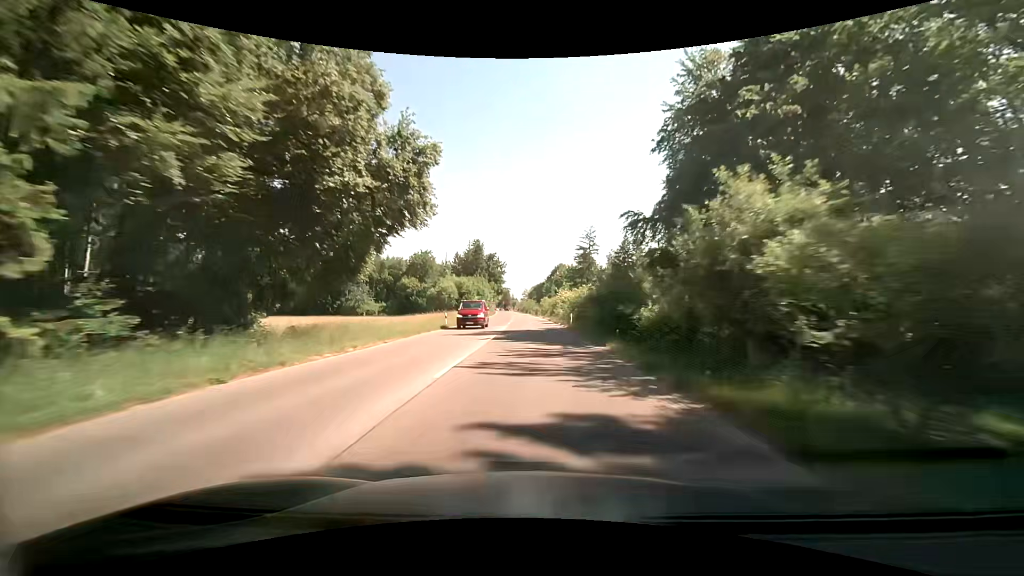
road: tertiary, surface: asphalt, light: Day
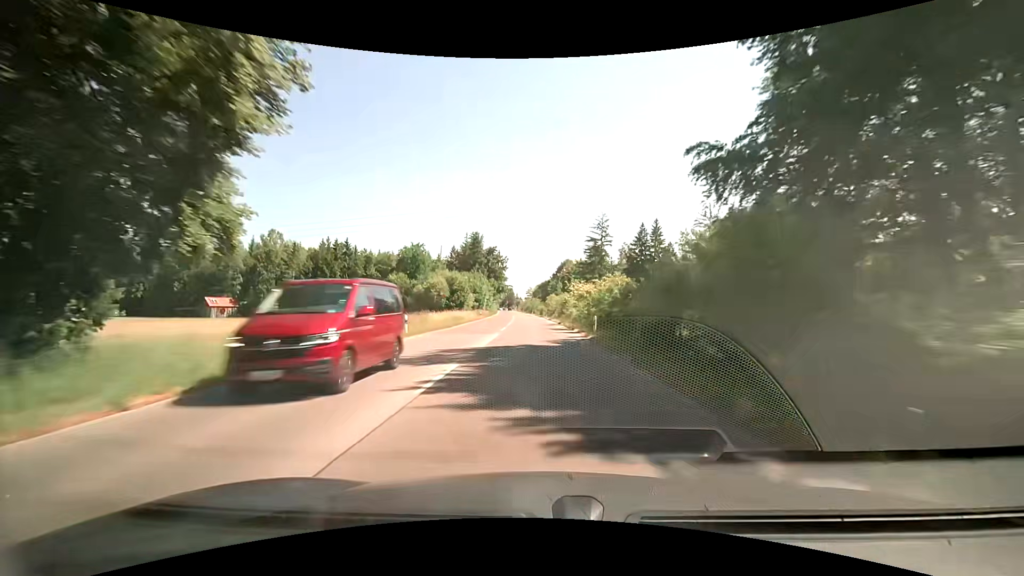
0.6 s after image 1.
(-0.1, +13.3) m; -1°
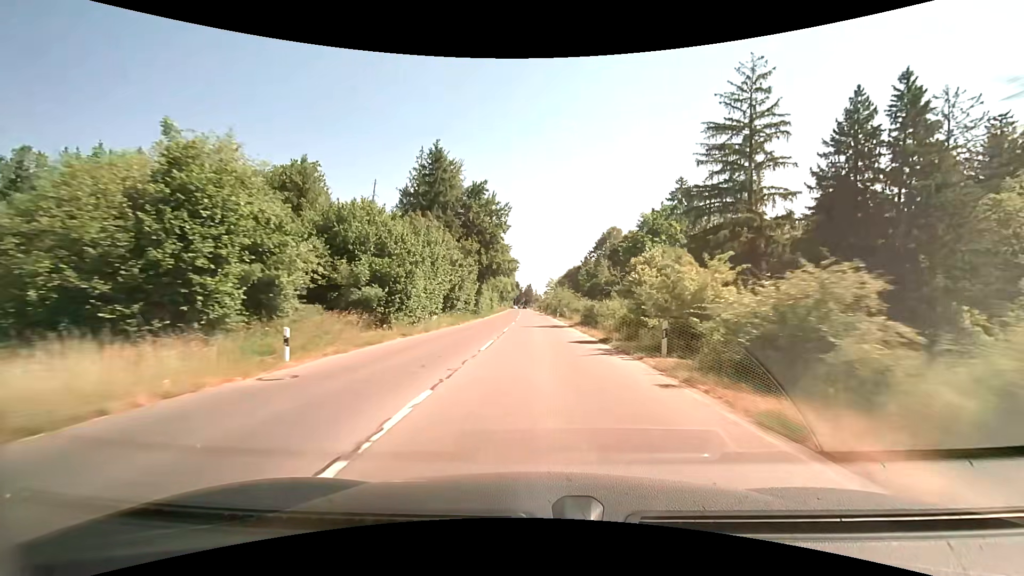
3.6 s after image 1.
(-1.1, +62.2) m; -2°
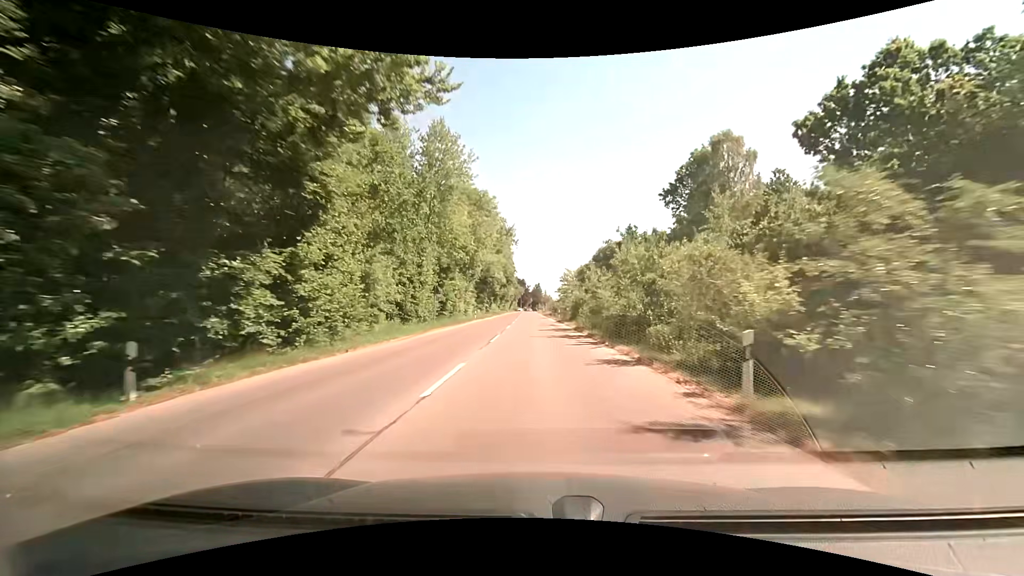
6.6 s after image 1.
(-0.5, +54.8) m; -2°
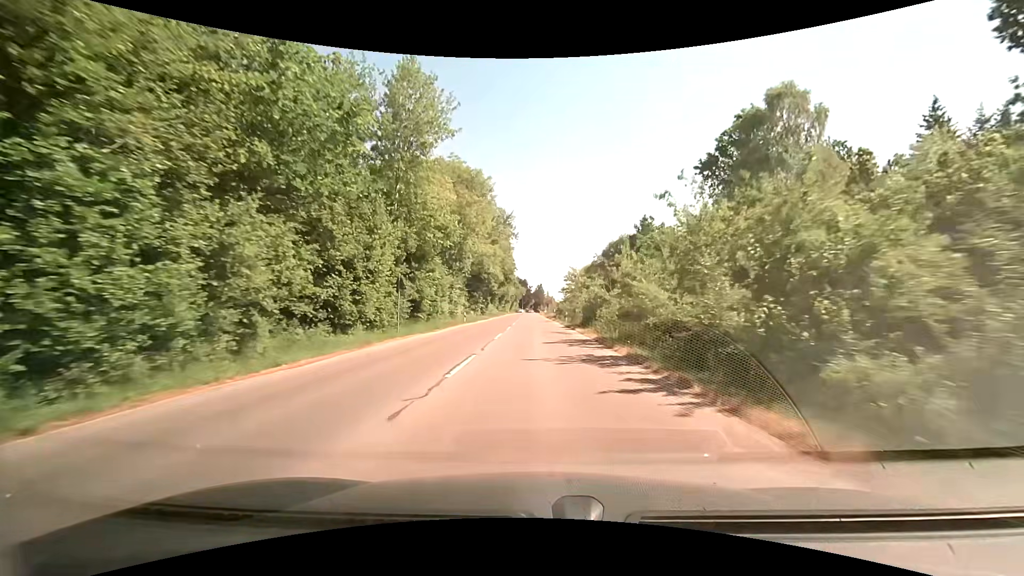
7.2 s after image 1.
(+0.1, +10.0) m; +1°
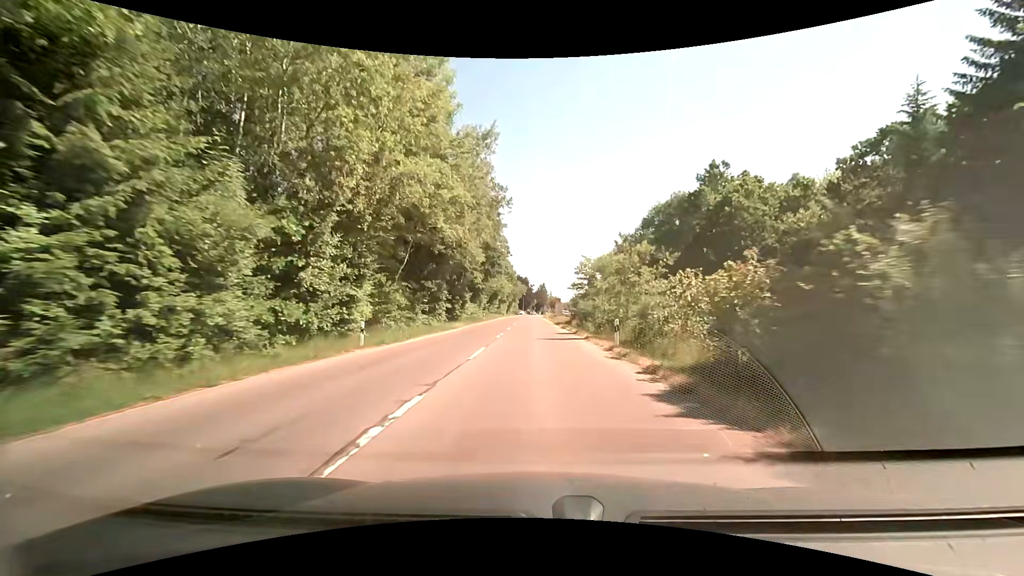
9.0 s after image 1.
(-0.4, +28.6) m; -1°
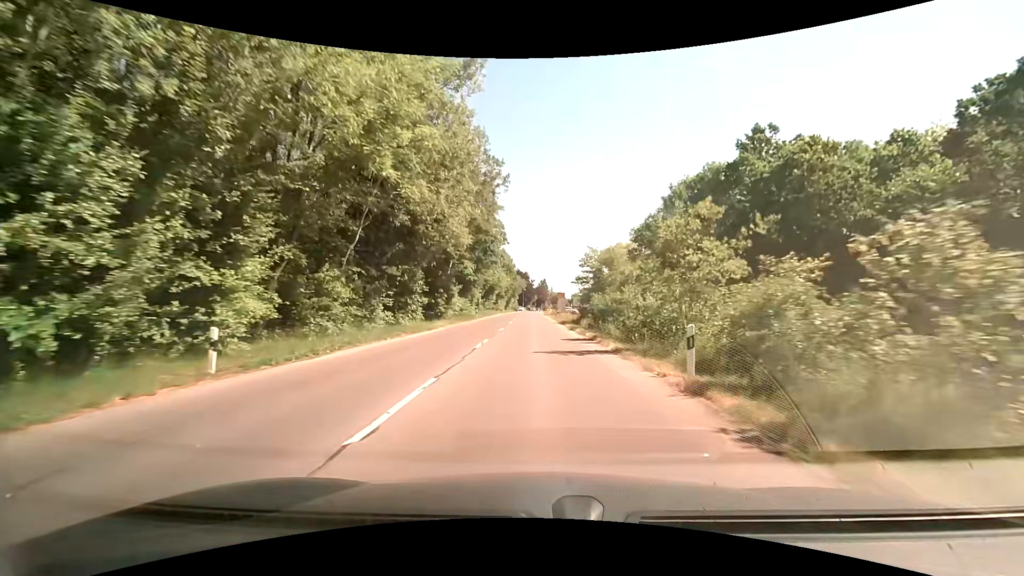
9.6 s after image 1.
(0.0, +8.9) m; 0°
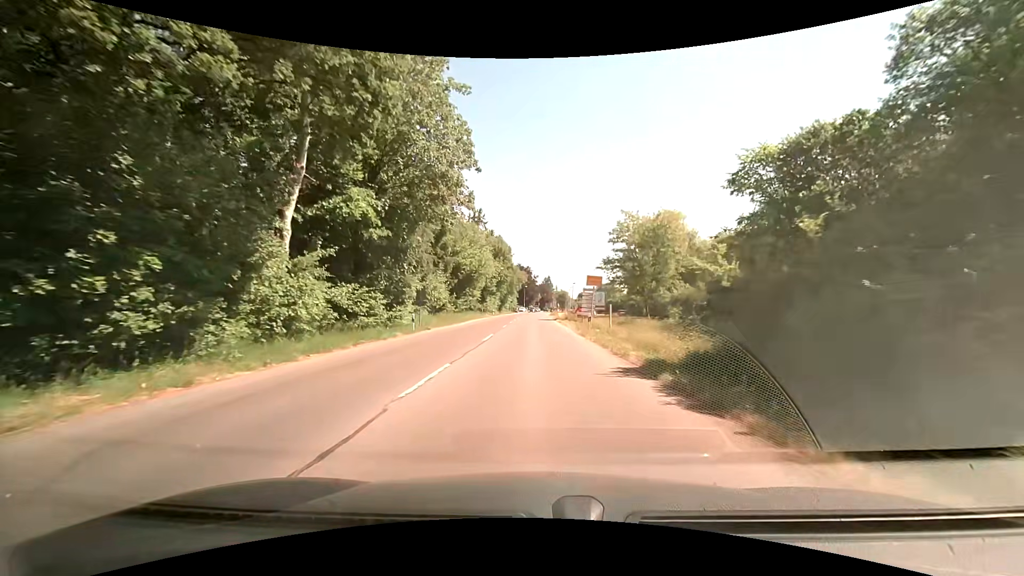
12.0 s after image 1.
(+0.1, +32.6) m; 0°
(0, +10) (0, +20) (0, +30) (0, +40) (0, +50) (0, +60) (0, +70) (0, +80) (0, +90) (0, +100) m
